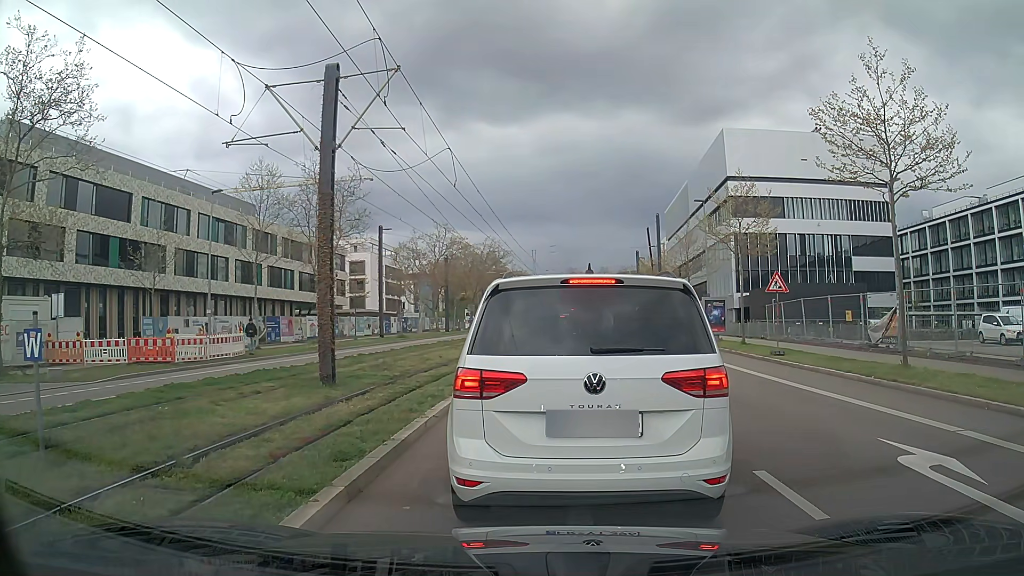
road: secondary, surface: asphalt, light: Day
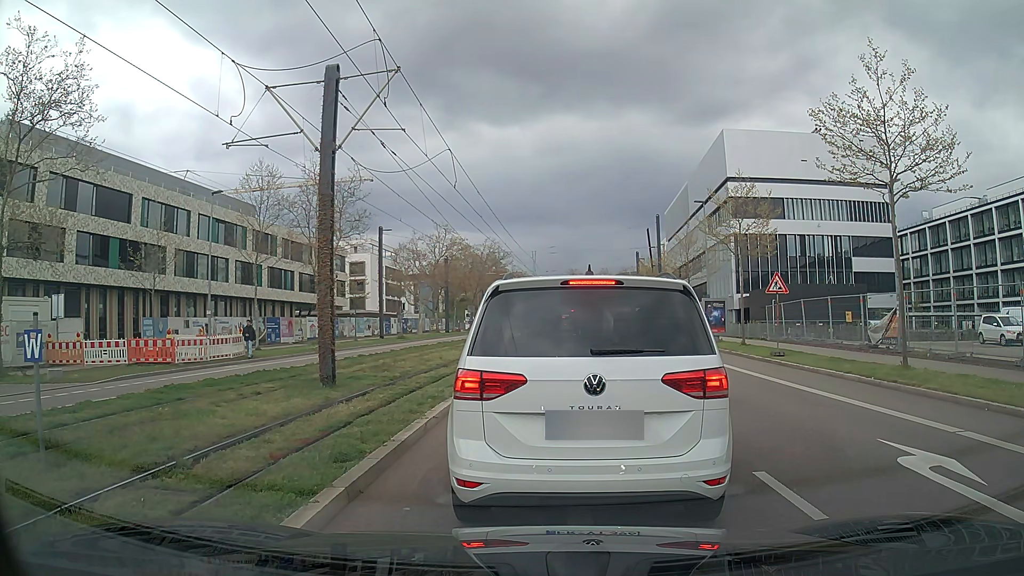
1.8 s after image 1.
(0.0, +0.1) m; 0°
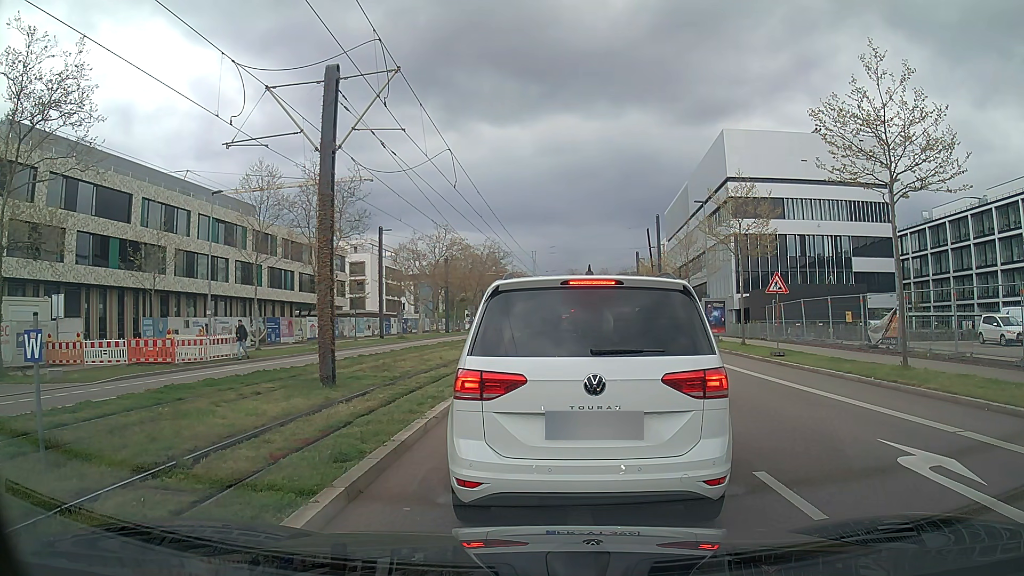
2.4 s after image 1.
(0.0, 0.0) m; 0°
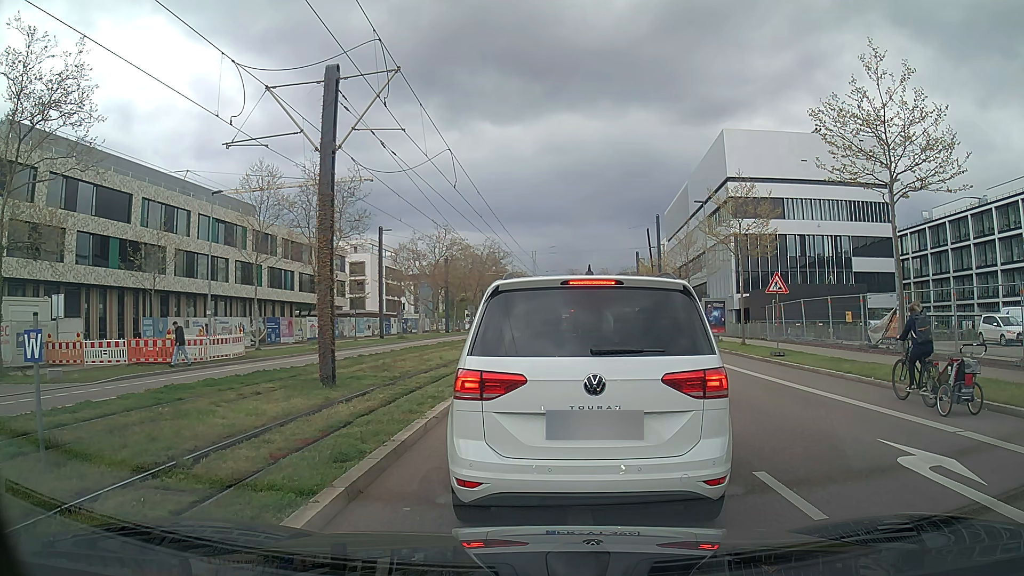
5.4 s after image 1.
(0.0, 0.0) m; 0°
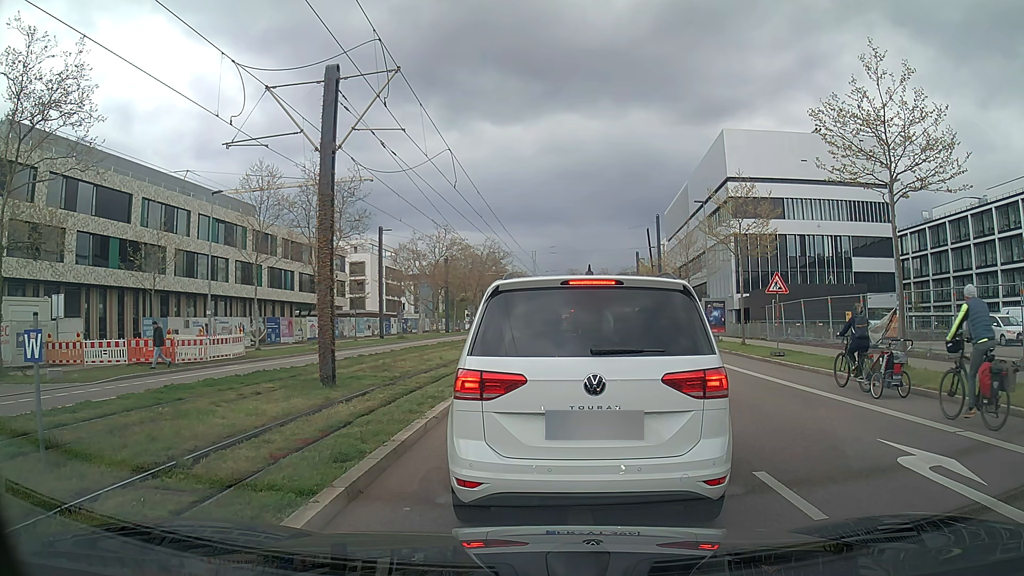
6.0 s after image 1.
(0.0, 0.0) m; 0°
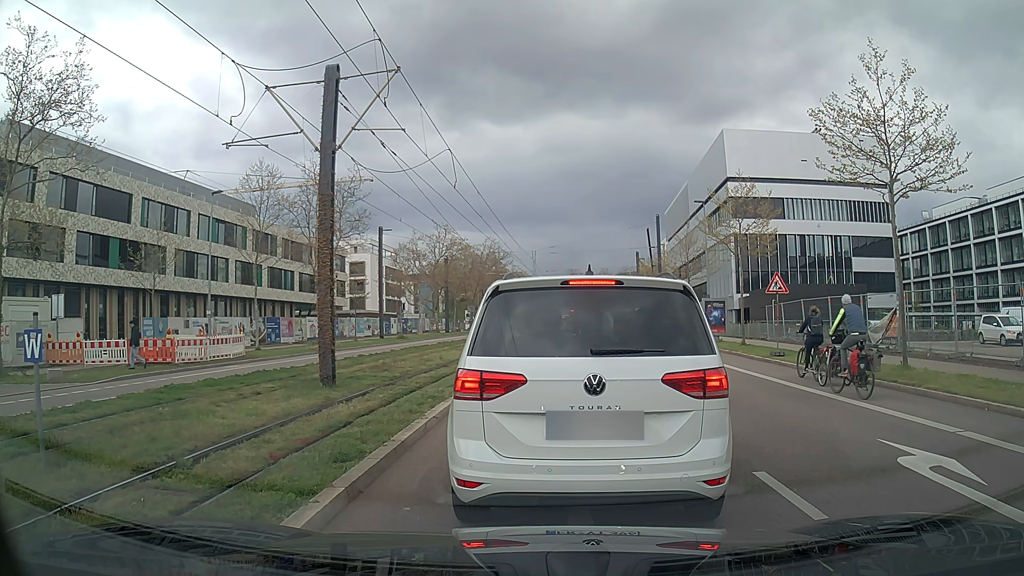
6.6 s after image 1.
(0.0, 0.0) m; 0°
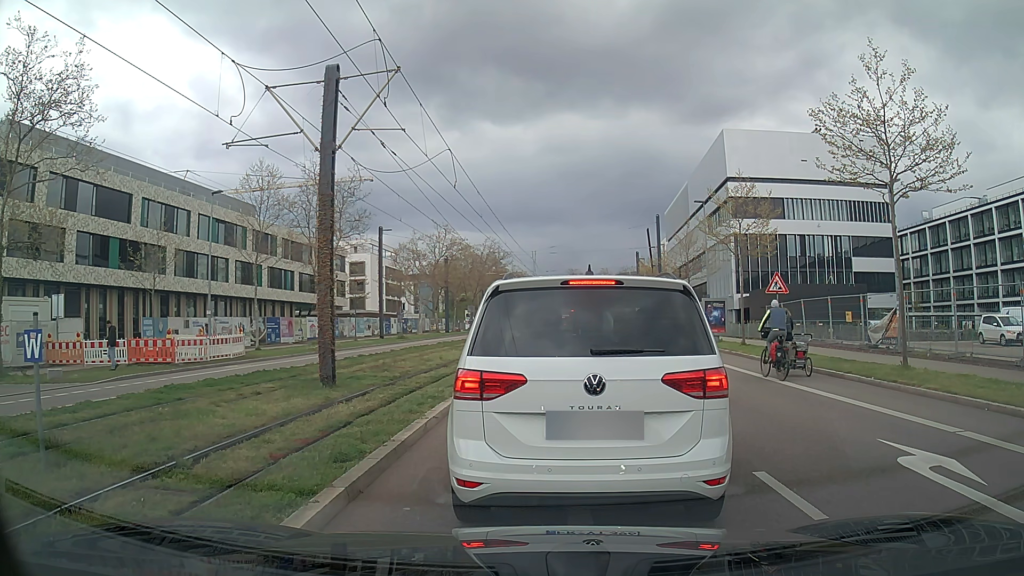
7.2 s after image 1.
(0.0, 0.0) m; 0°
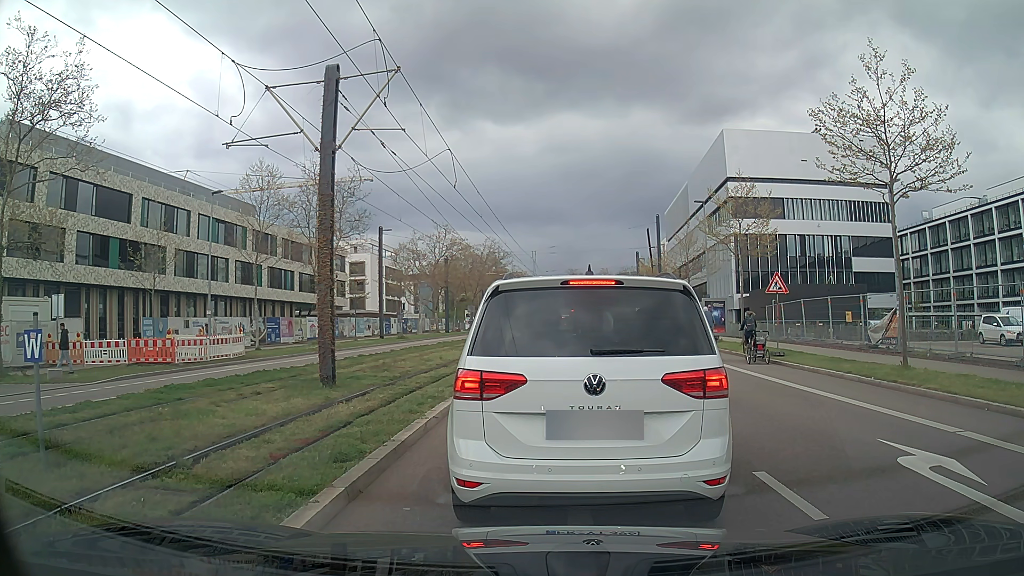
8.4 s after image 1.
(0.0, 0.0) m; 0°
(0, +10) (+1, +20) (+2, +30) (+4, +40) (+5, +50) (+6, +60) (+7, +70) (+8, +80) (+9, +89) (+11, +99) m
